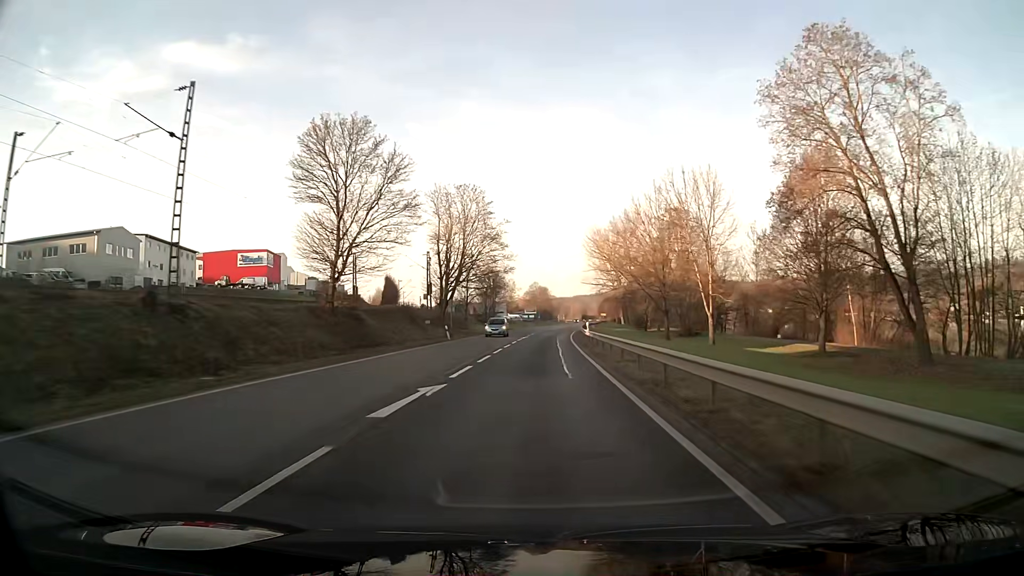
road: primary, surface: asphalt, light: Day
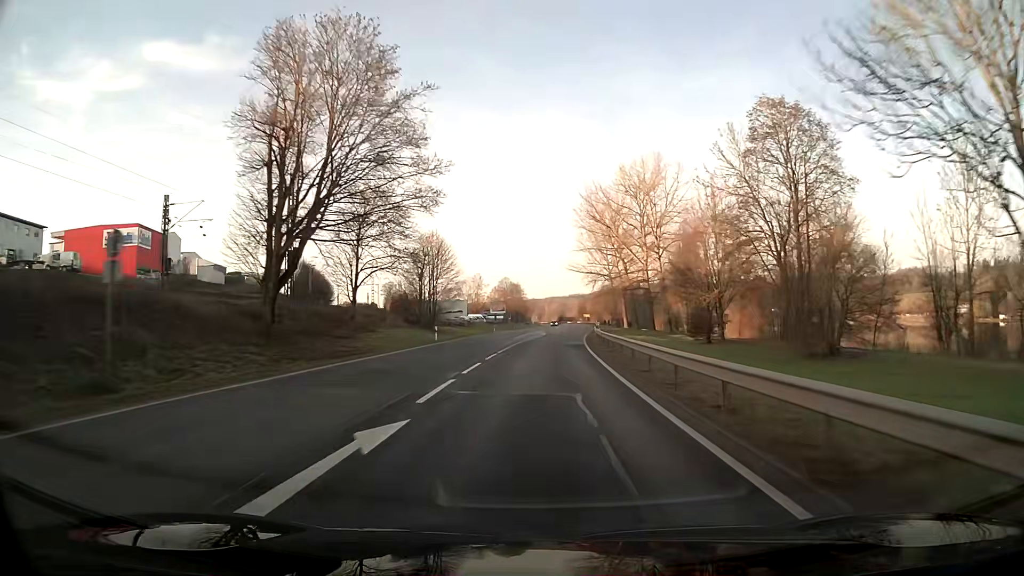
(+1.0, +48.1) m; +3°
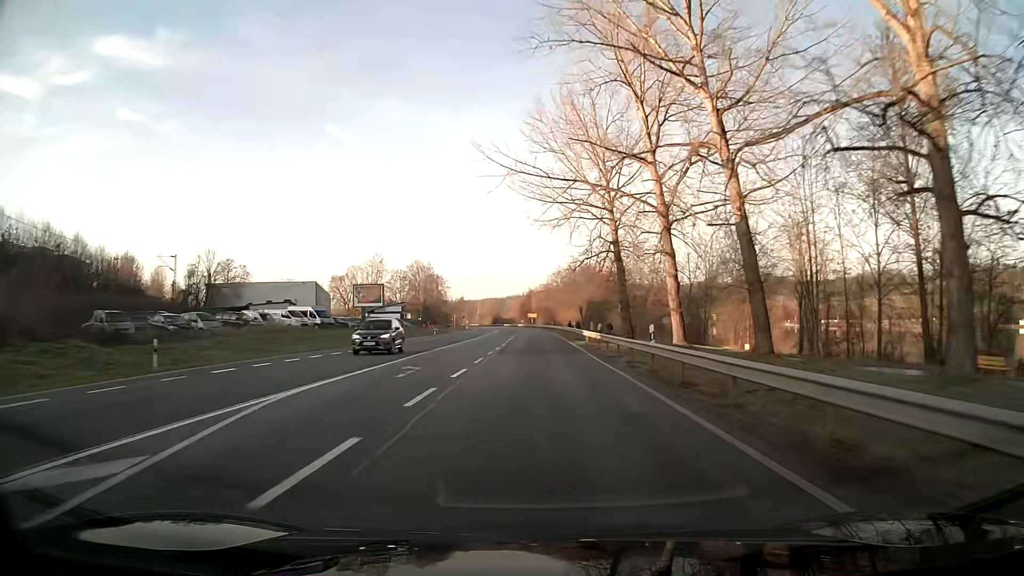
(+3.8, +79.8) m; +5°
